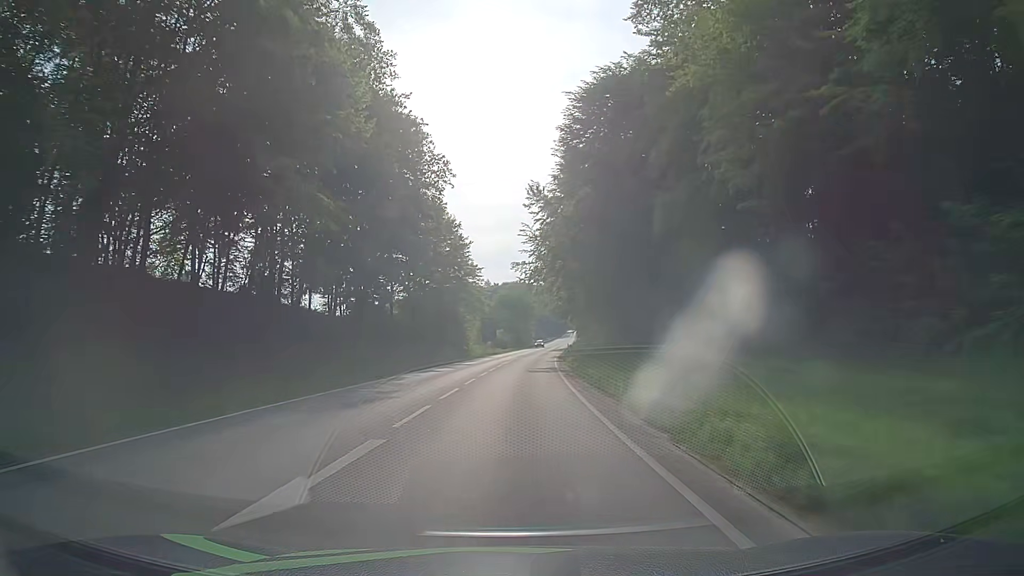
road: primary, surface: asphalt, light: Day
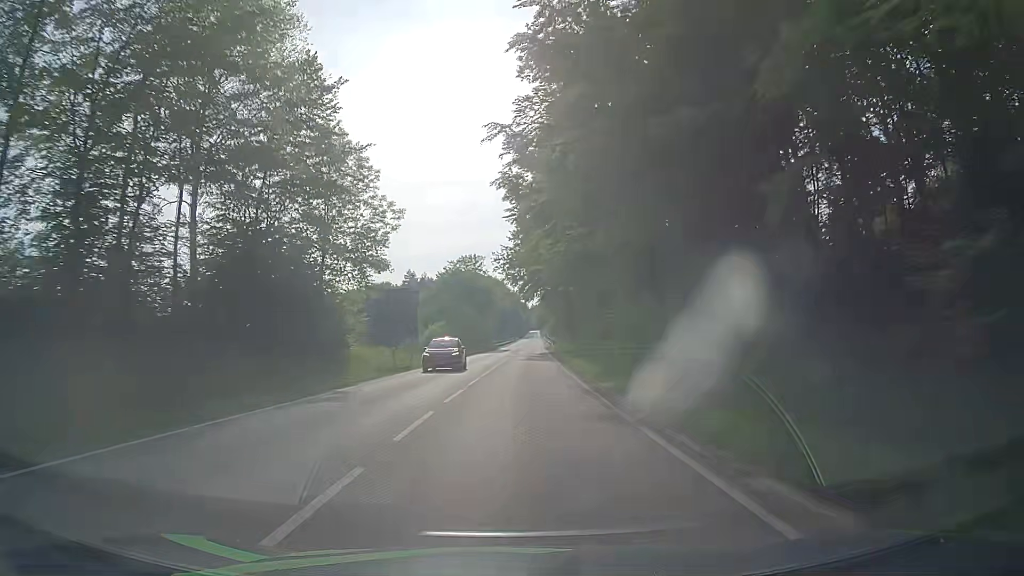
(+1.1, +49.8) m; +2°
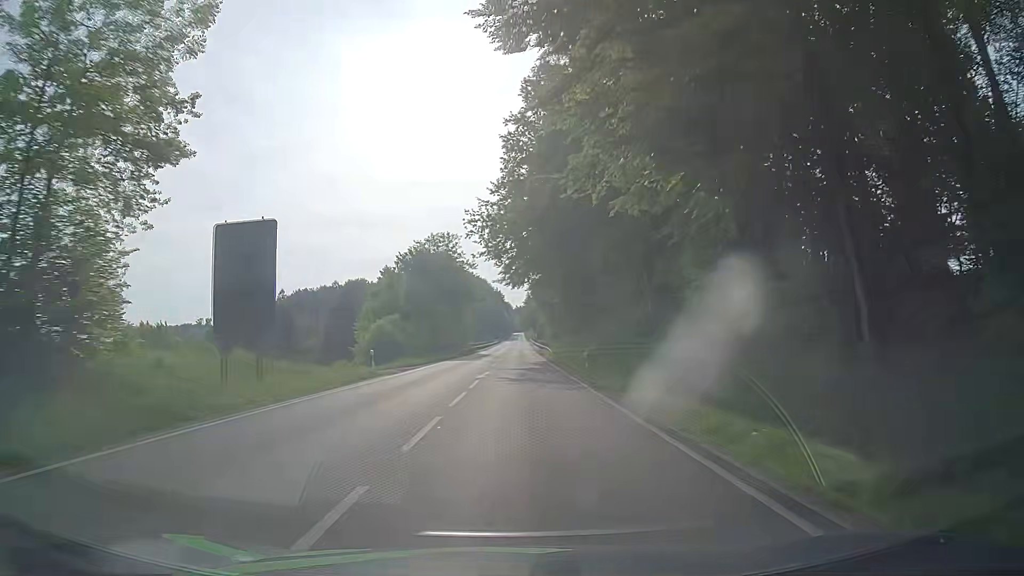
(+0.5, +24.7) m; +2°
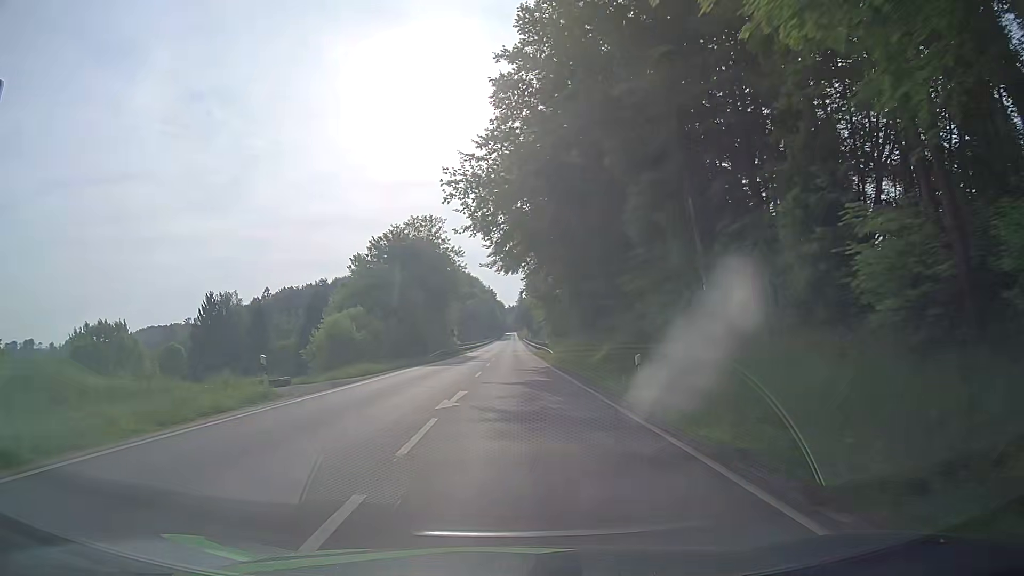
(+0.1, +12.3) m; +1°
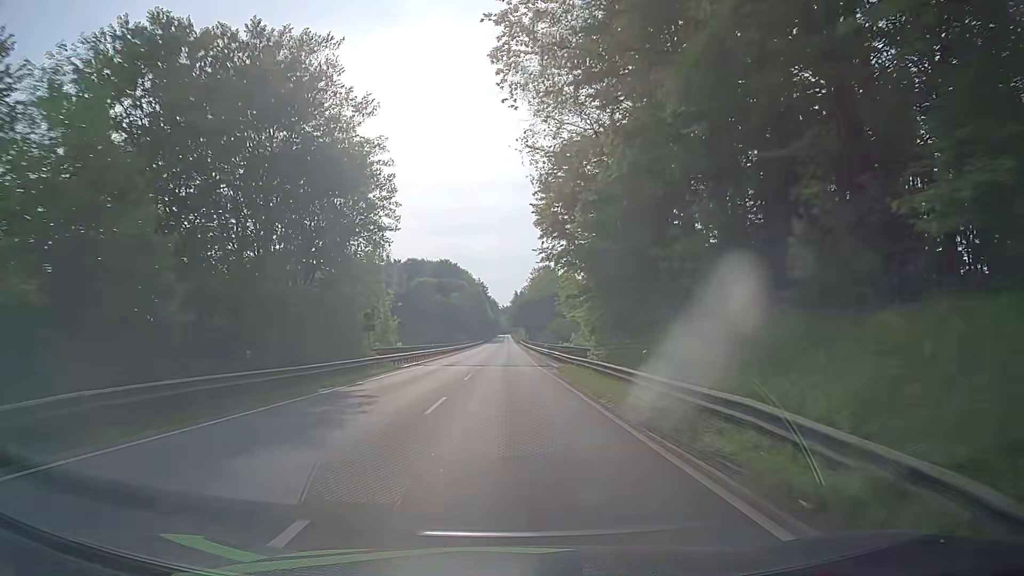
(+0.6, +49.4) m; +1°
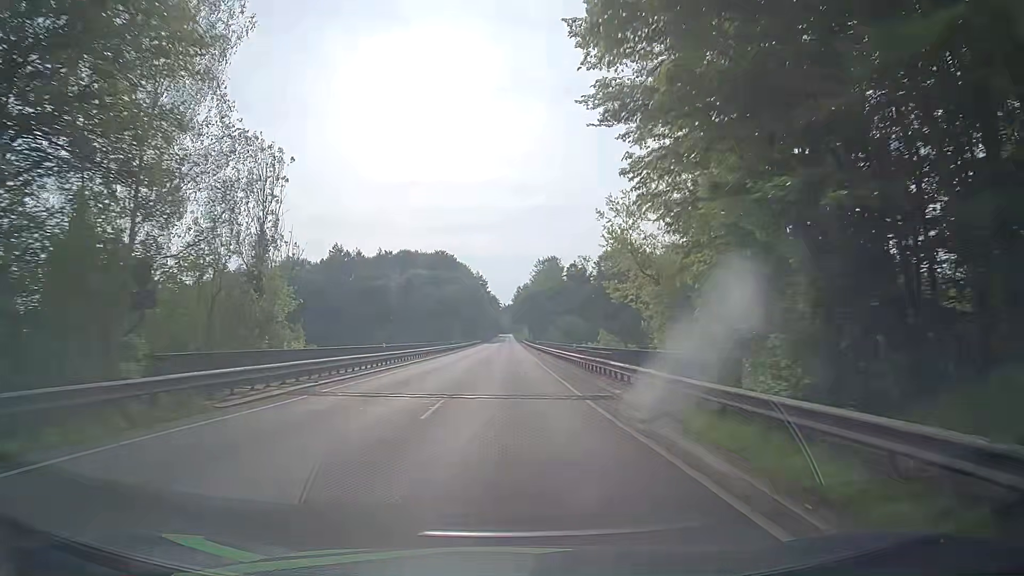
(+0.1, +24.8) m; 0°
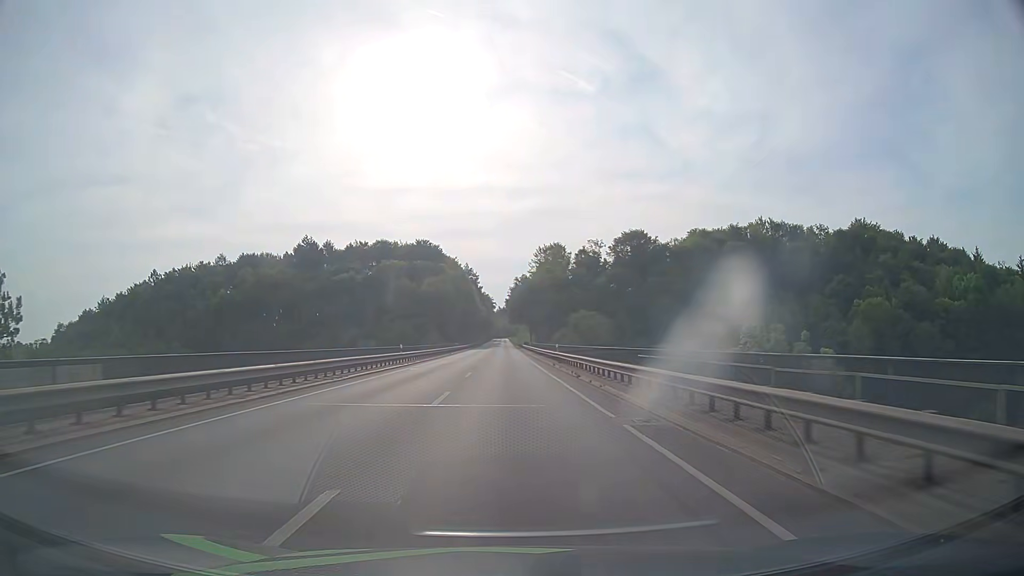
(+0.1, +37.4) m; 0°
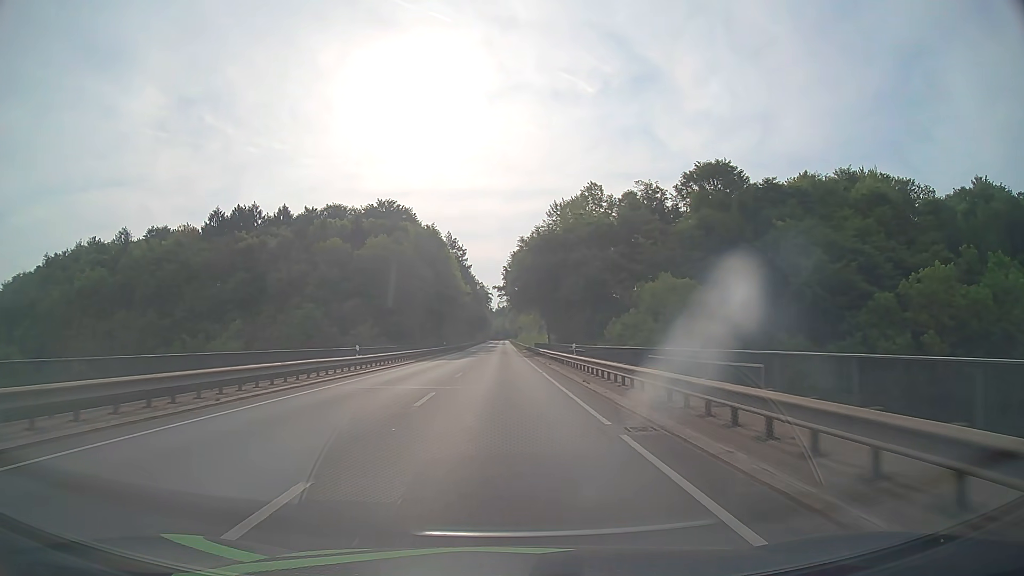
(+0.1, +62.5) m; 0°
(0, +10) (0, +20) (0, +30) (0, +40) (0, +50) (0, +60) (0, +70) (0, +80) (-1, +90) (-1, +100) m
